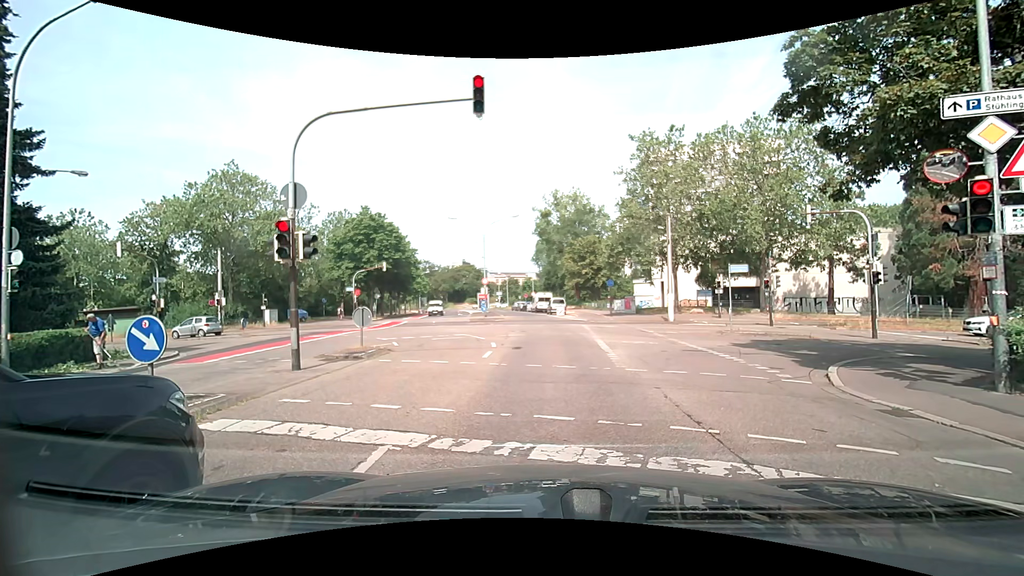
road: residential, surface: asphalt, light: Day
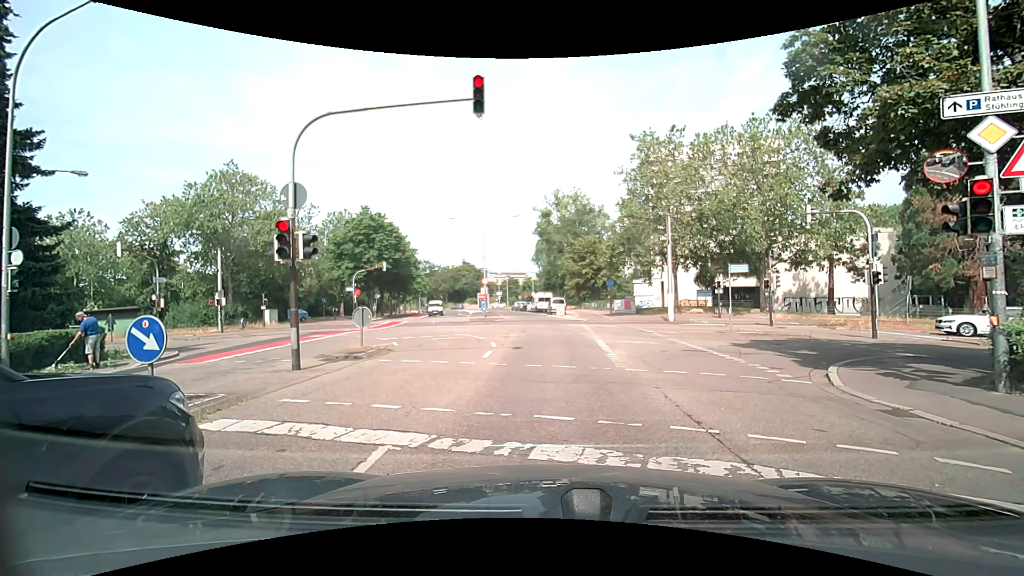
(0.0, 0.0) m; 0°
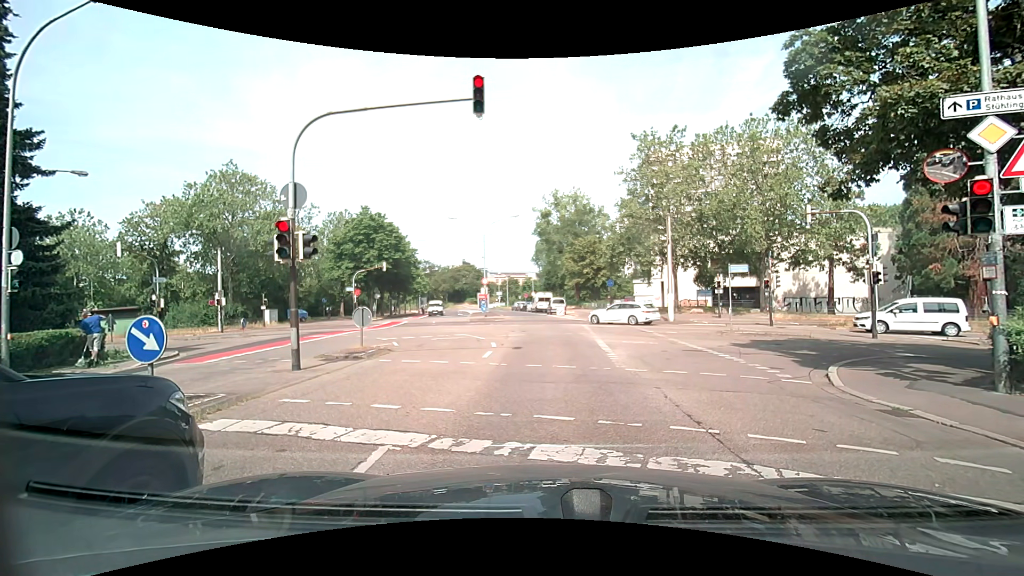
(0.0, 0.0) m; 0°
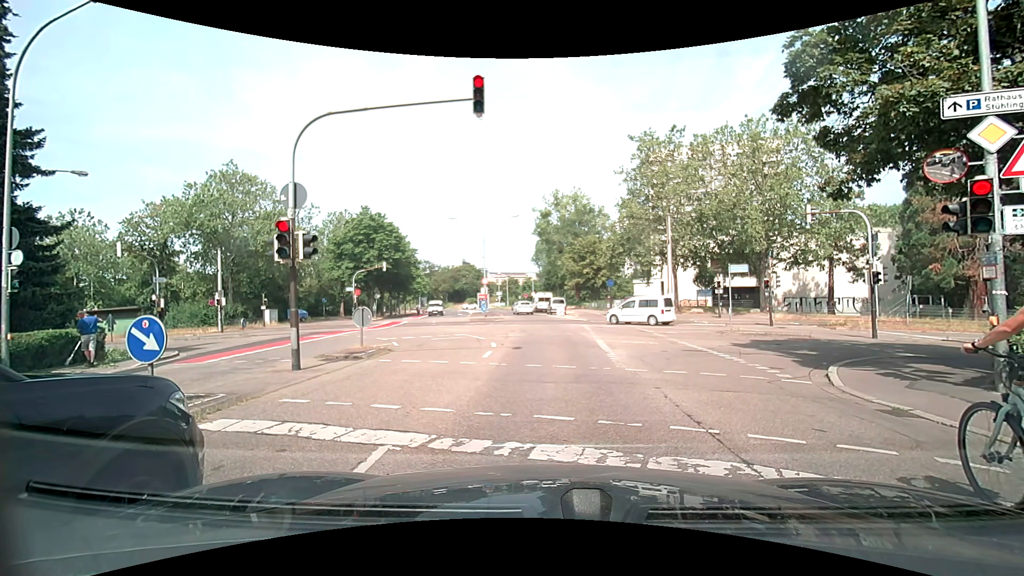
(0.0, 0.0) m; 0°
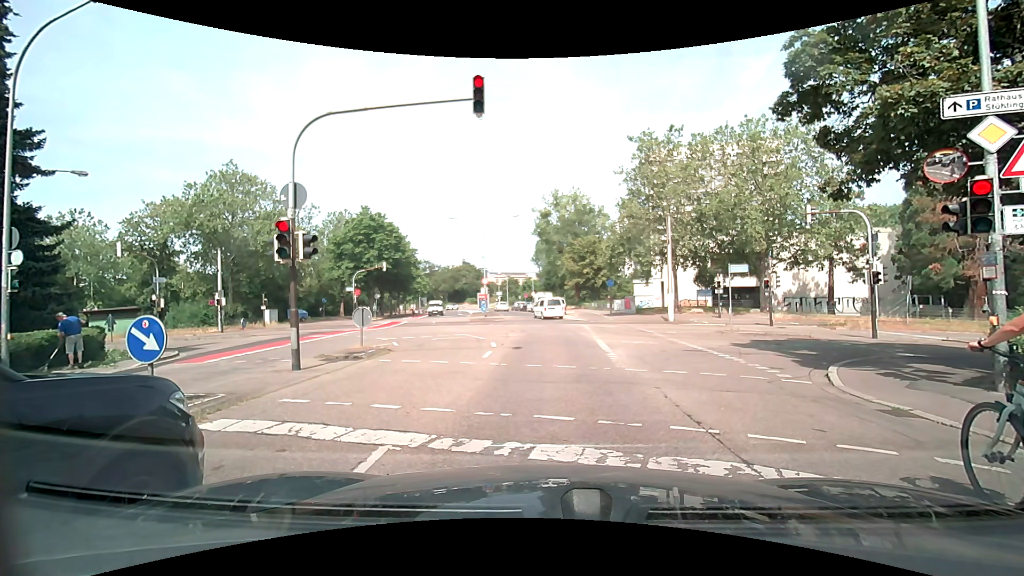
(0.0, 0.0) m; 0°
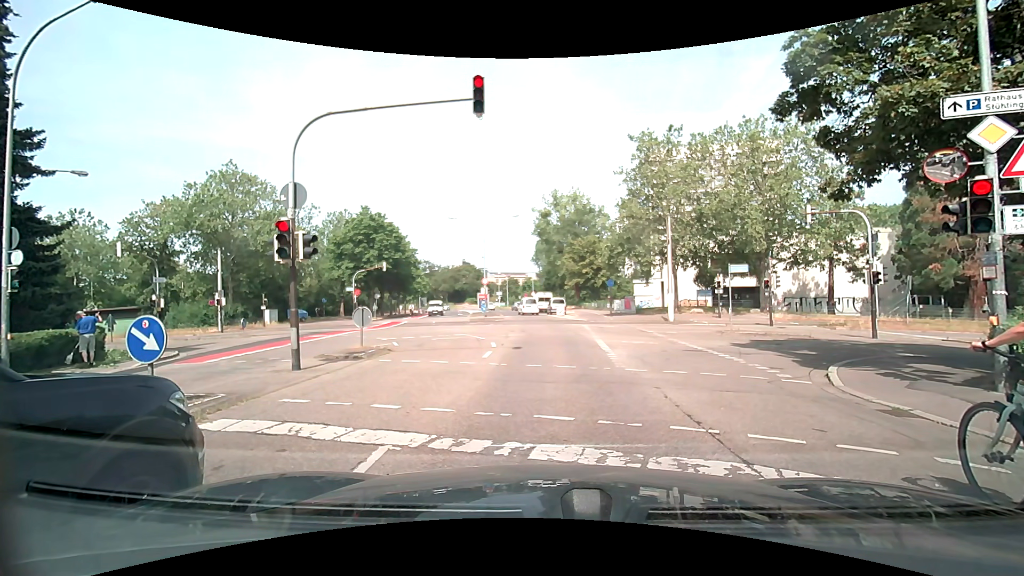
(0.0, 0.0) m; 0°
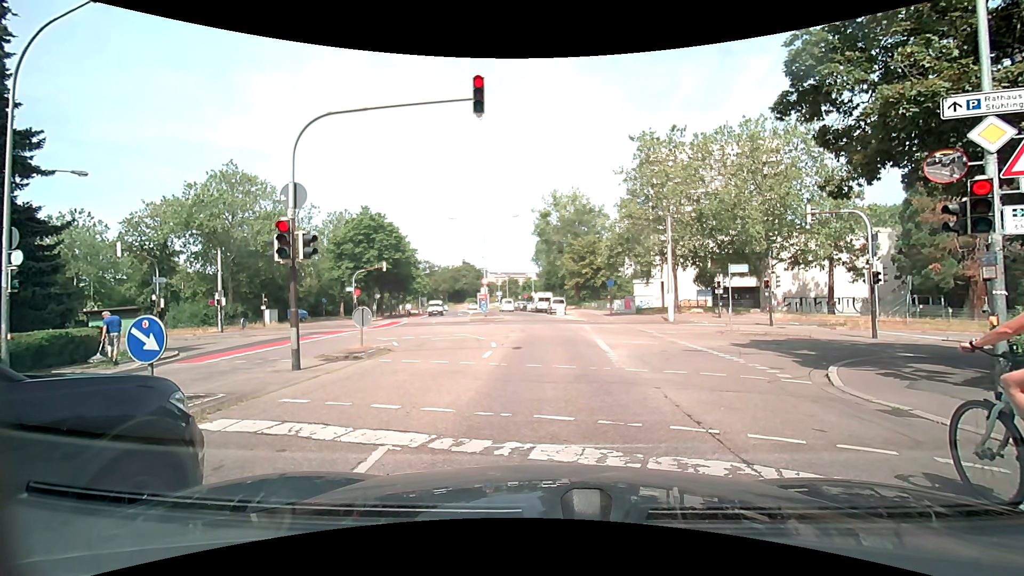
(0.0, 0.0) m; 0°
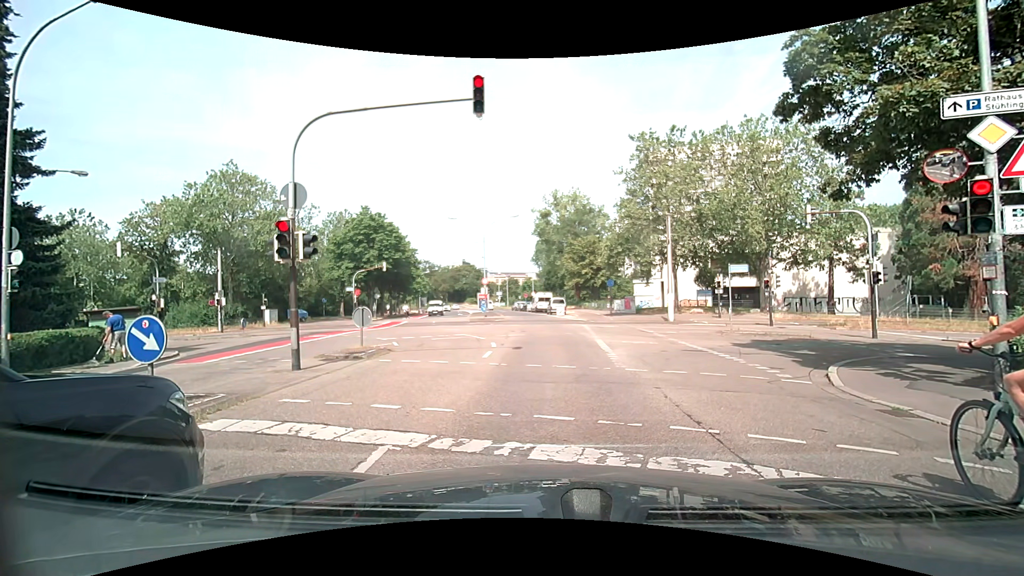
(0.0, 0.0) m; 0°
(0, +10) (0, +20) (0, +30) (0, +40) (-2, +50) (-3, +60) (-5, +70) (-8, +79) (-10, +89) (-13, +99) m
